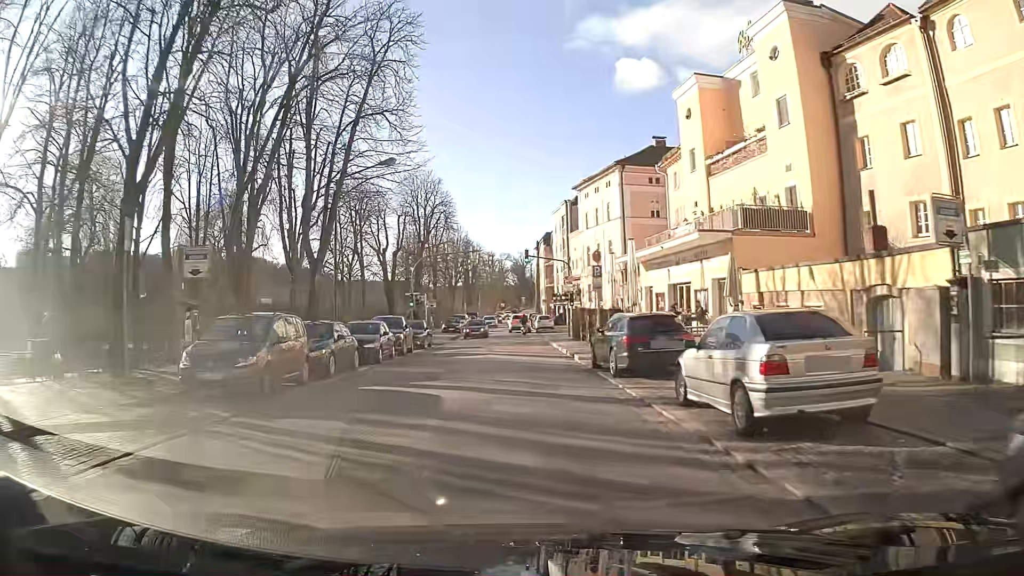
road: primary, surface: asphalt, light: Day
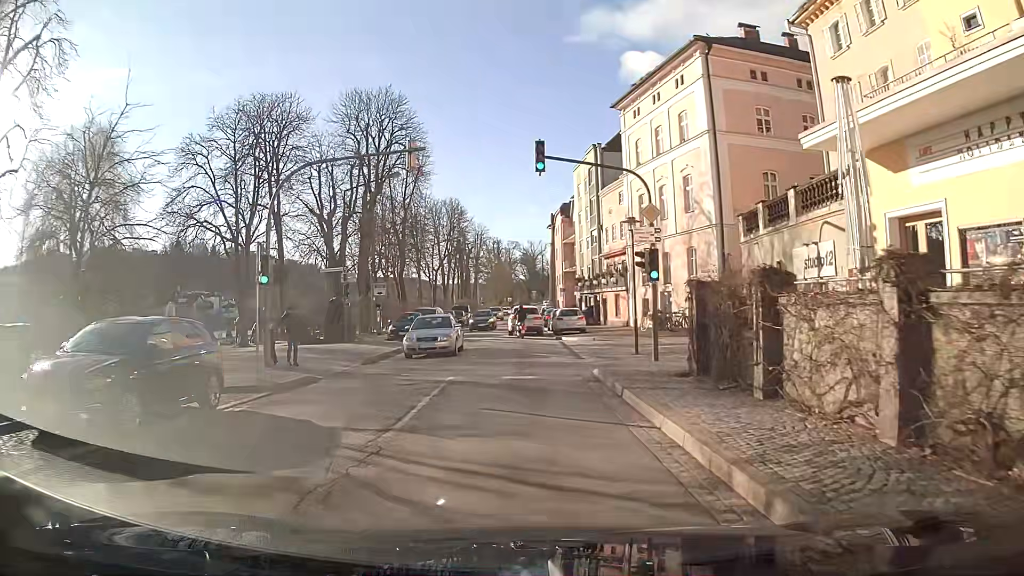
(-0.3, +26.9) m; -1°
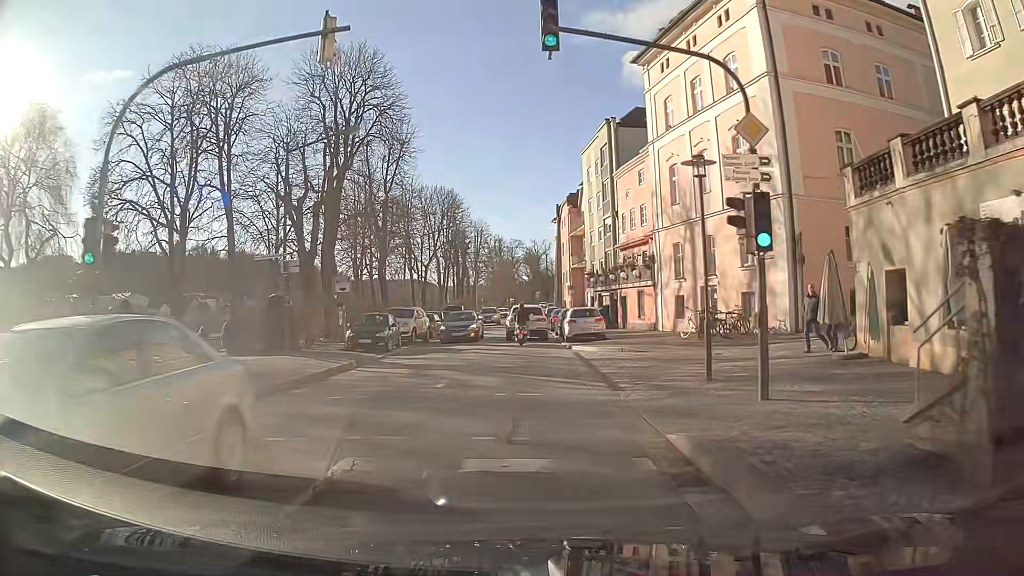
(-0.1, +8.5) m; -1°
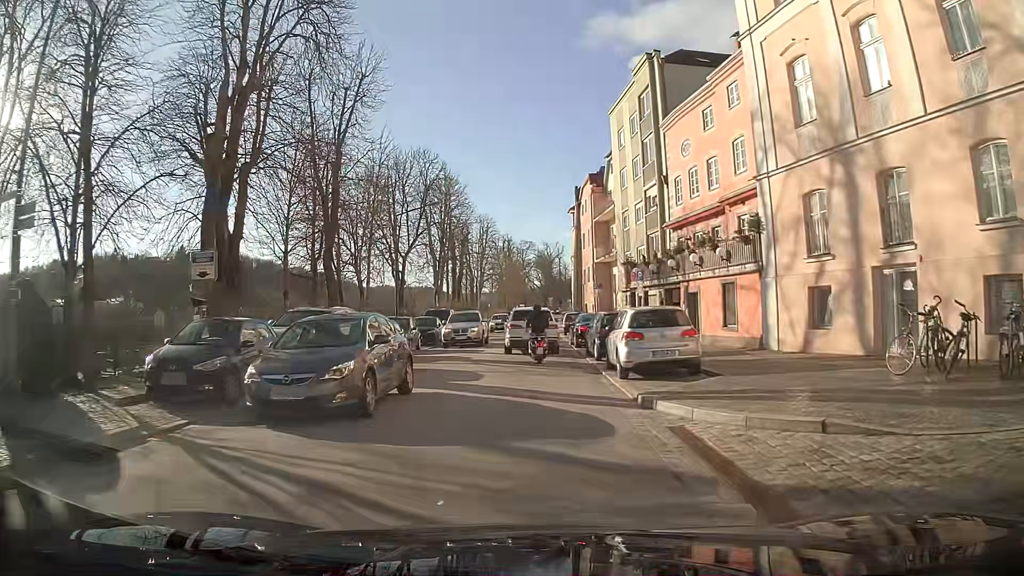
(-0.1, +14.9) m; -1°
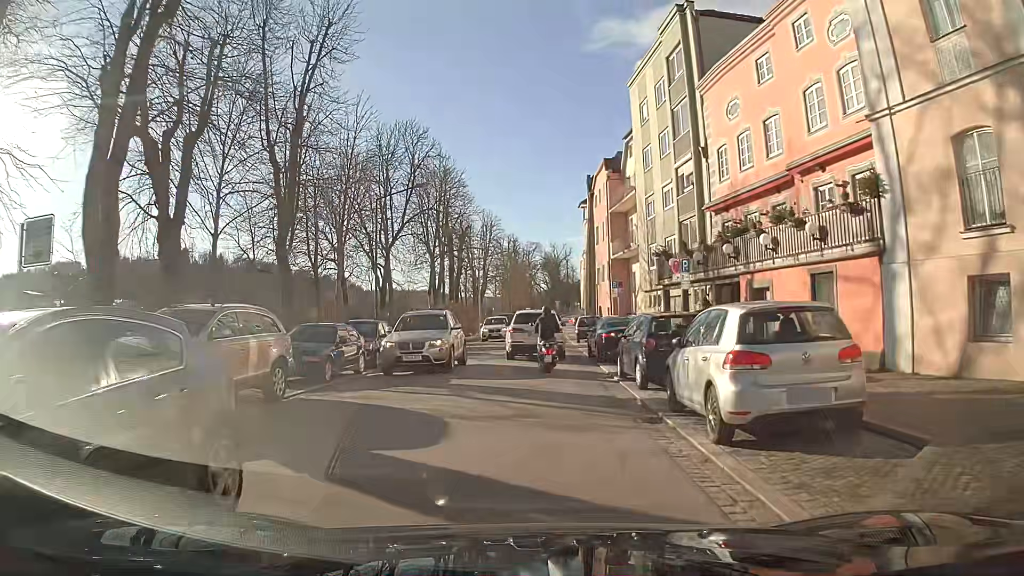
(0.0, +7.1) m; -1°
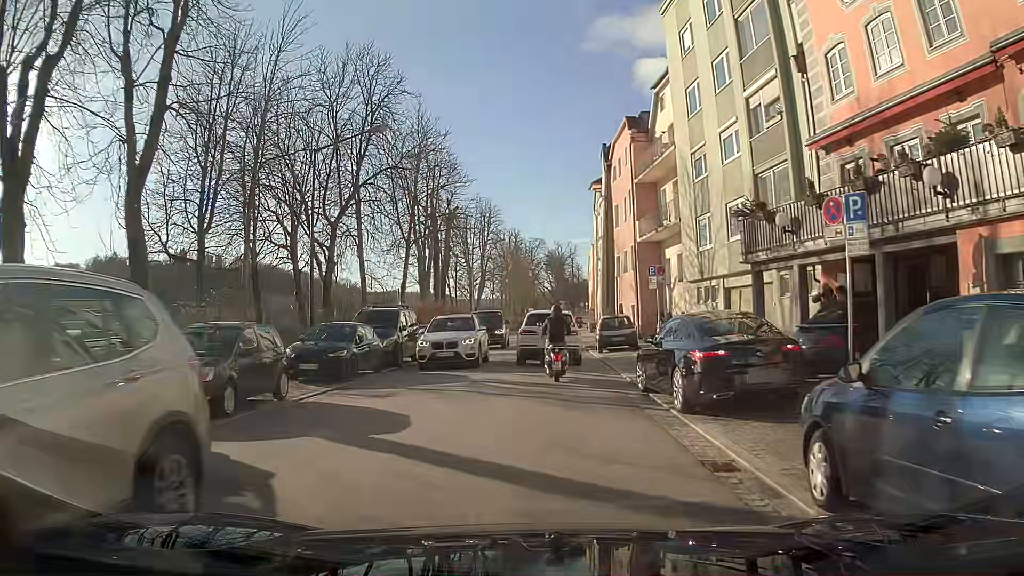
(0.0, +10.9) m; 0°
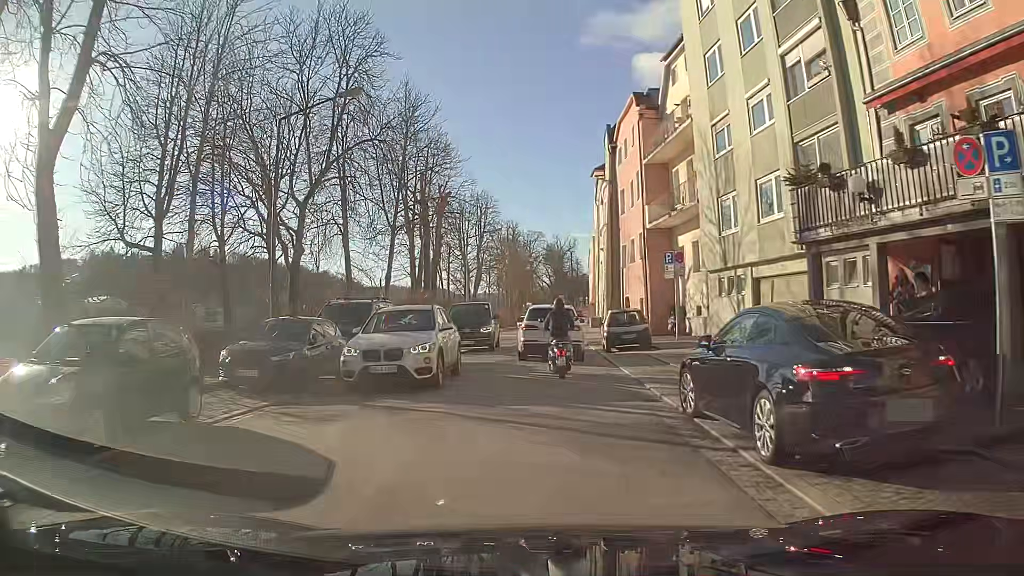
(0.0, +3.6) m; 0°
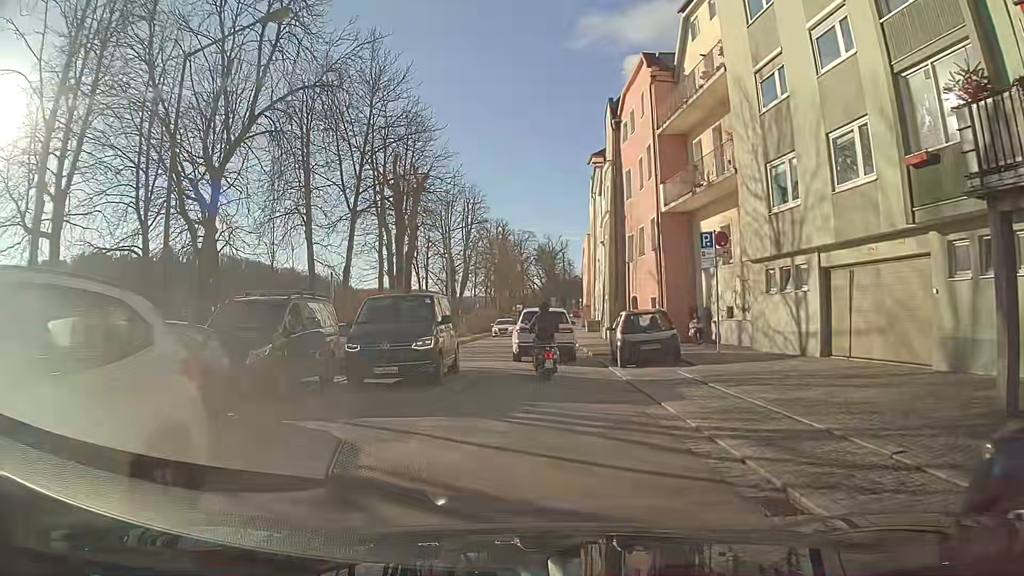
(+0.1, +6.0) m; +2°
(0, +10) (0, +20) (0, +30) (0, +40) (0, +50) (0, +60) (0, +70) (+1, +80) (+1, +90) (+2, +100) m
